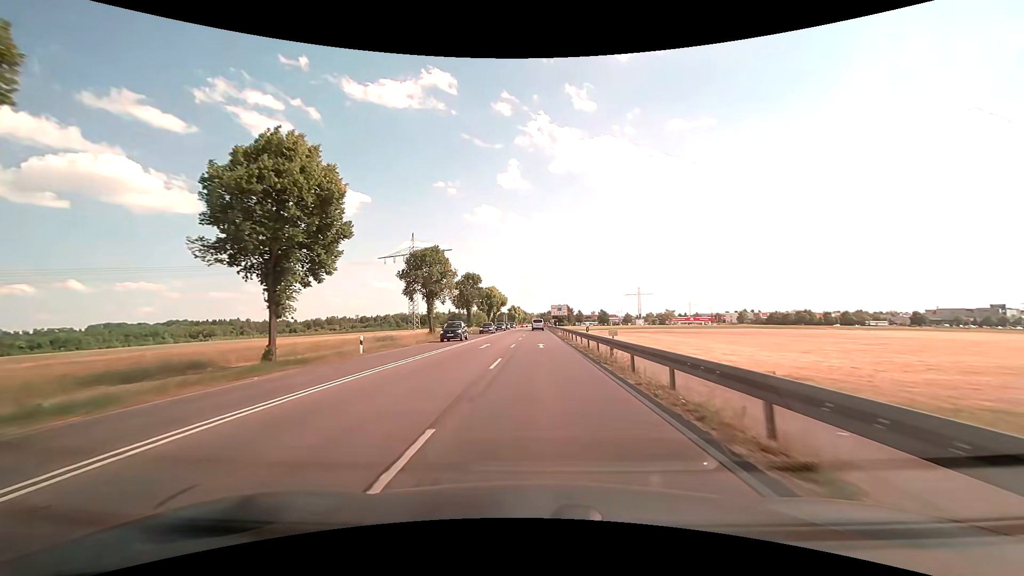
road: secondary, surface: asphalt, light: Day
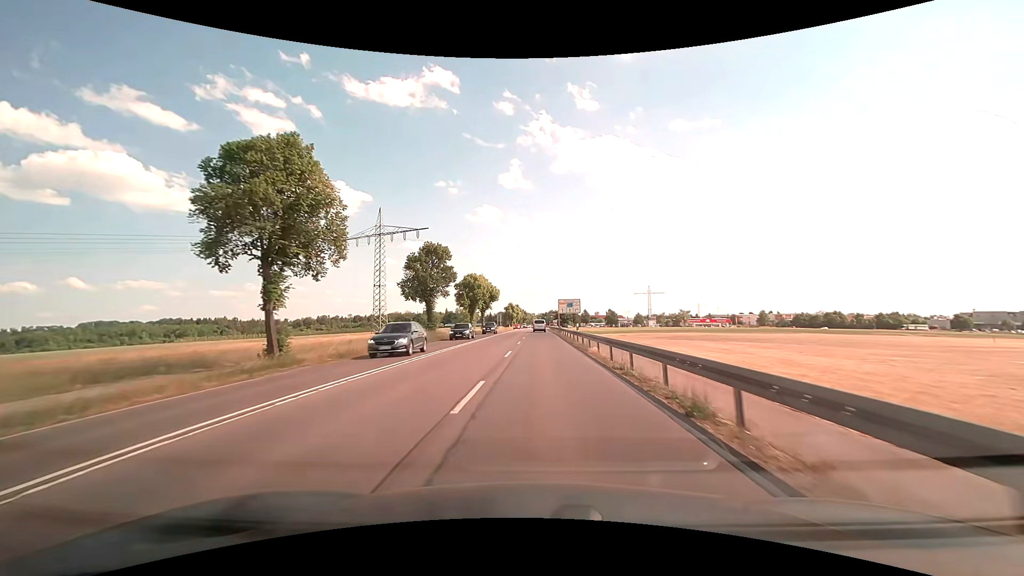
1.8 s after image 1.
(-0.1, +30.9) m; 0°
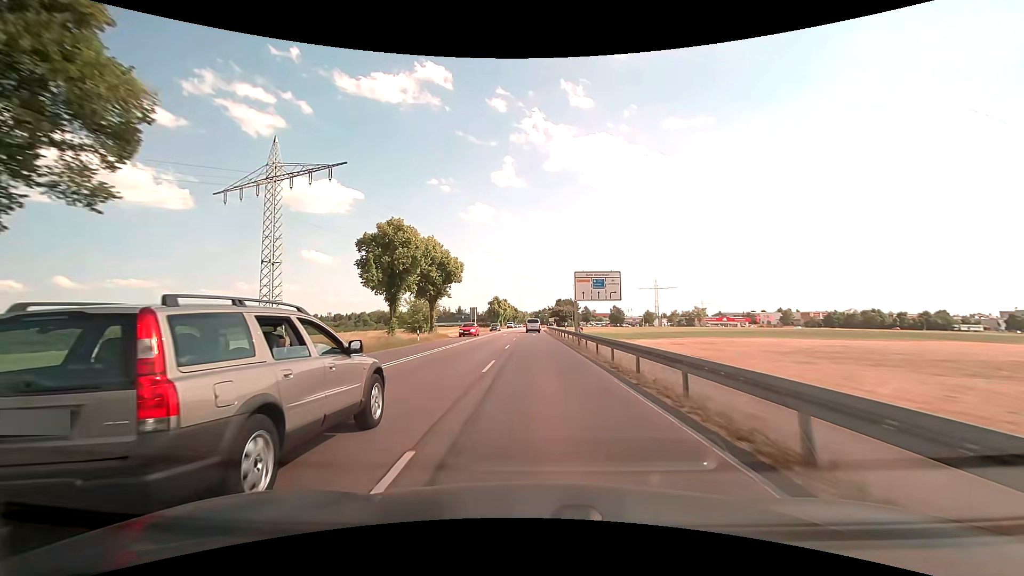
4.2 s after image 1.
(0.0, +42.0) m; +1°
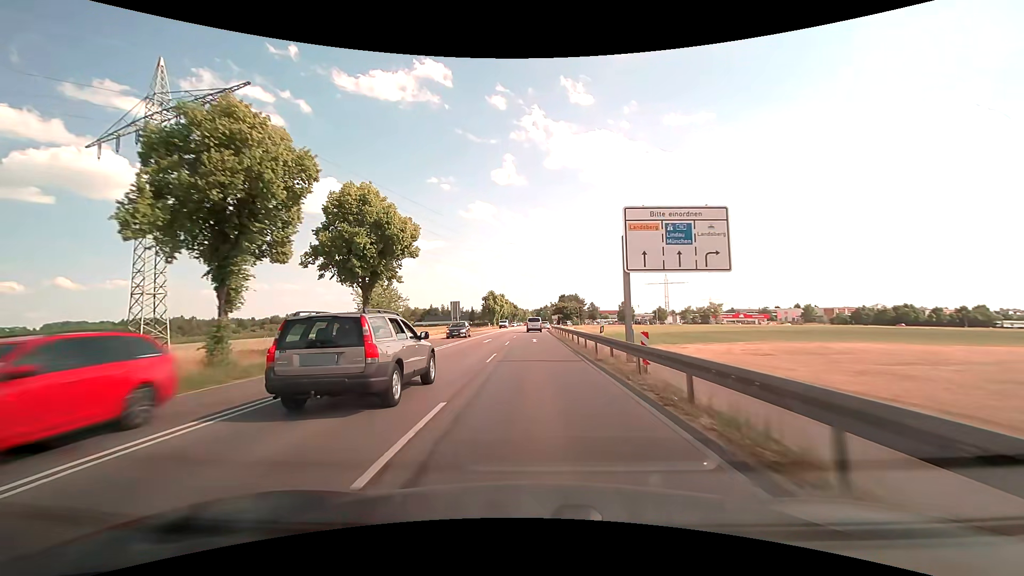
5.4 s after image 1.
(0.0, +20.9) m; 0°
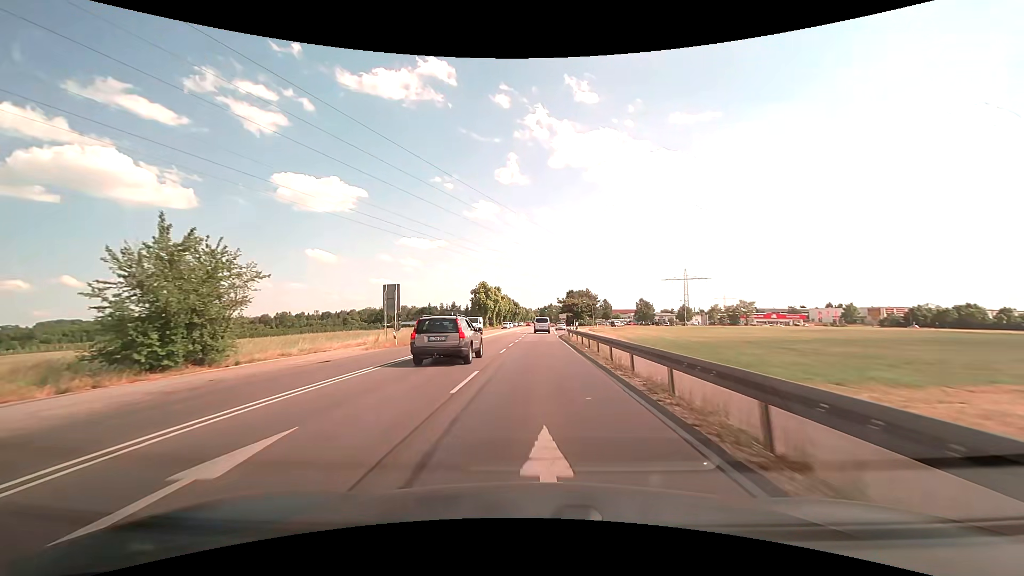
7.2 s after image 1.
(-0.2, +30.7) m; -1°
